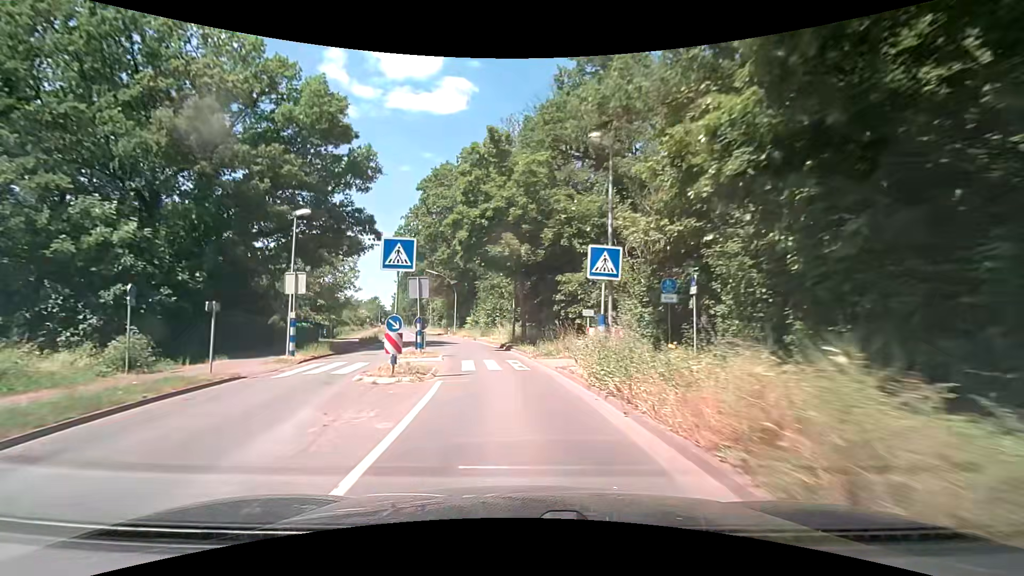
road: secondary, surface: asphalt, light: Day
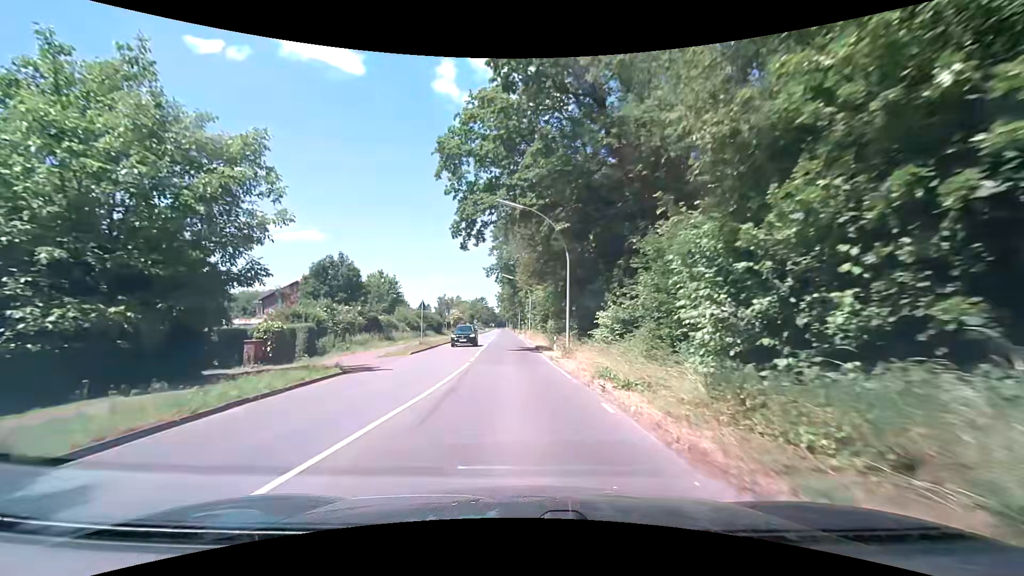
(-4.1, +36.5) m; -12°
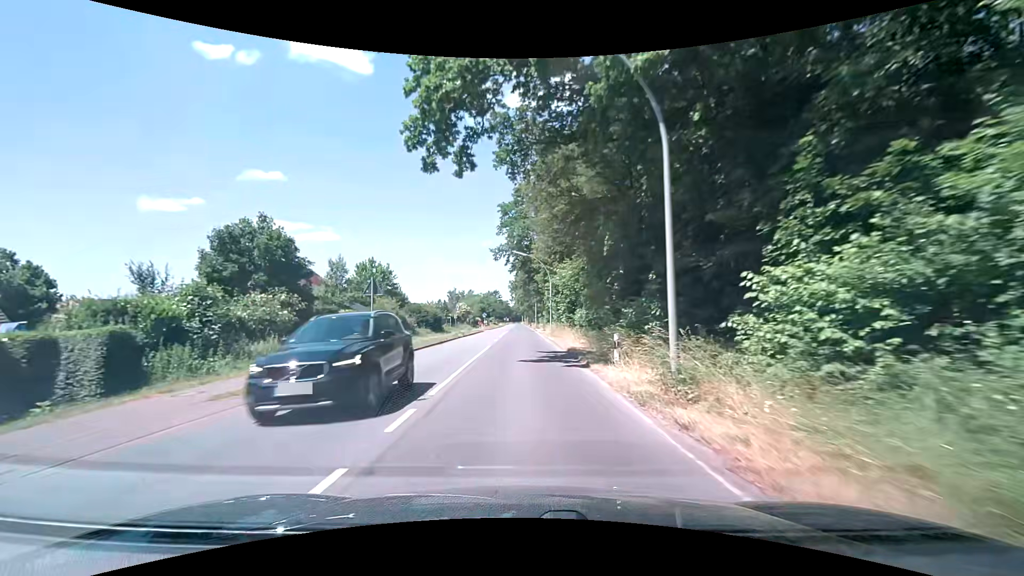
(-0.5, +15.7) m; -3°
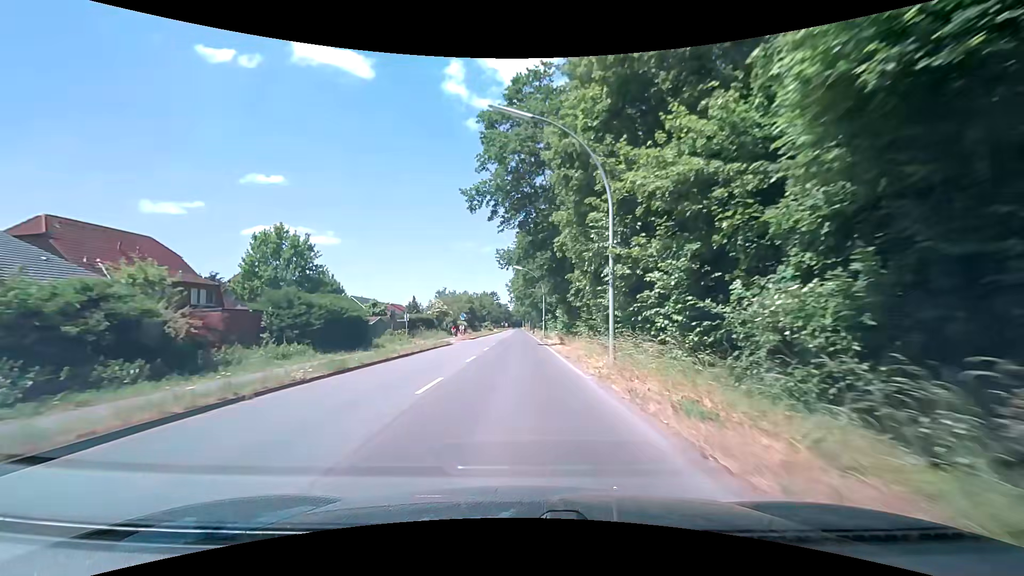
(0.0, +33.3) m; 0°
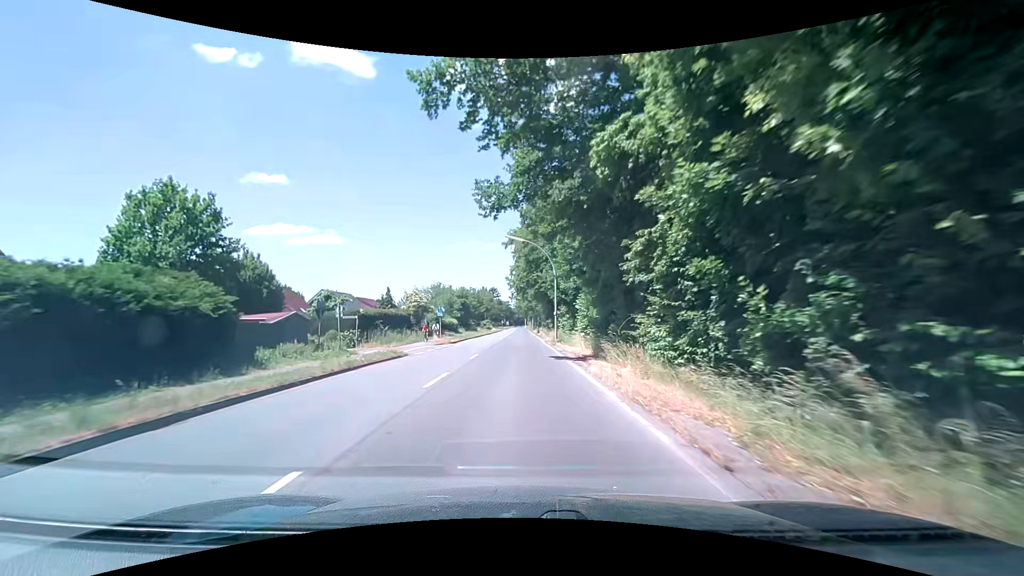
(0.0, +17.2) m; 0°
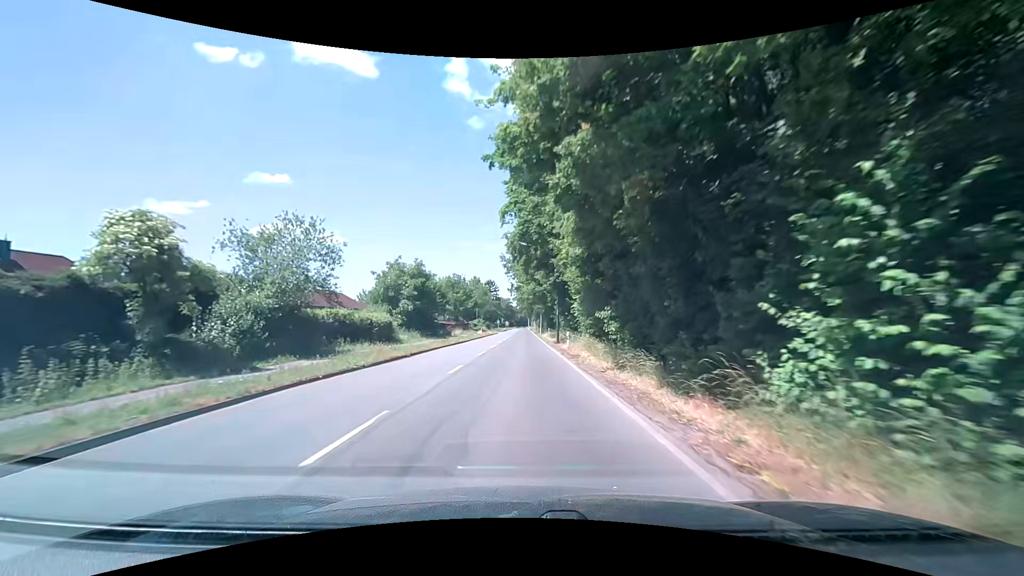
(-0.4, +42.3) m; -1°
(0, +10) (0, +20) (0, +30) (0, +40) (0, +50) (0, +60) (0, +70) (0, +80) (0, +90) (0, +100) m
